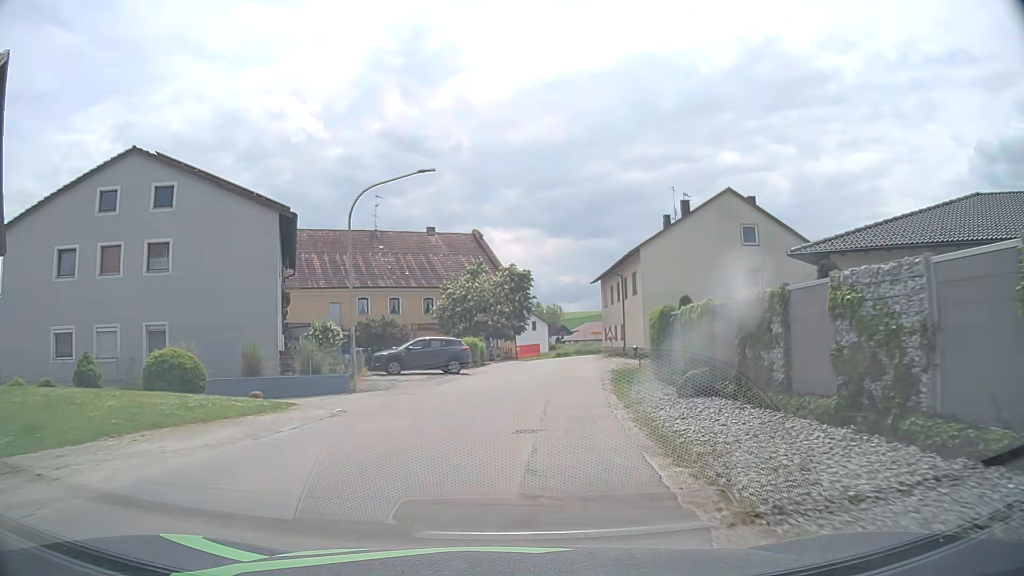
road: tertiary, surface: asphalt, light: Day
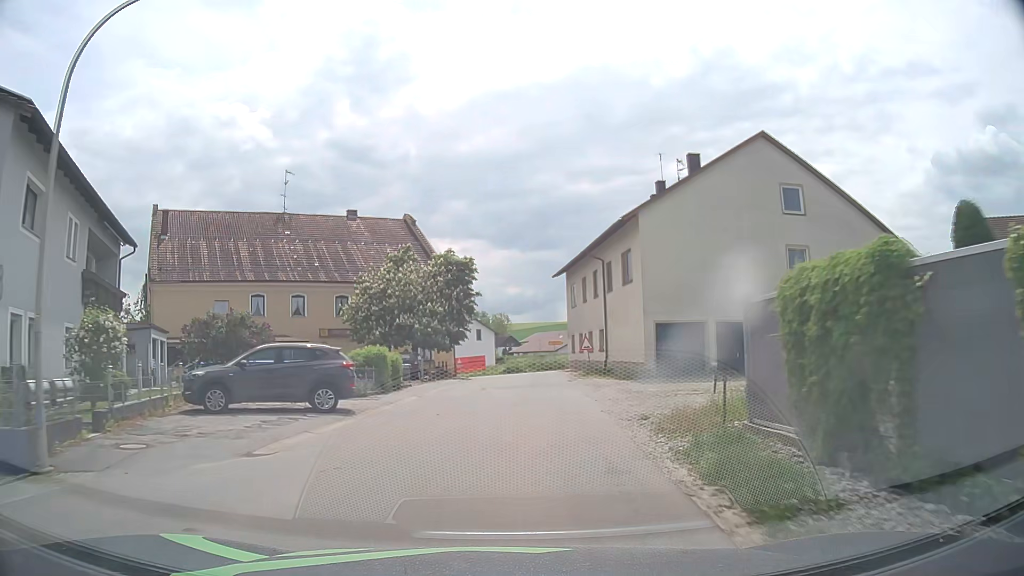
(+0.6, +14.2) m; +4°
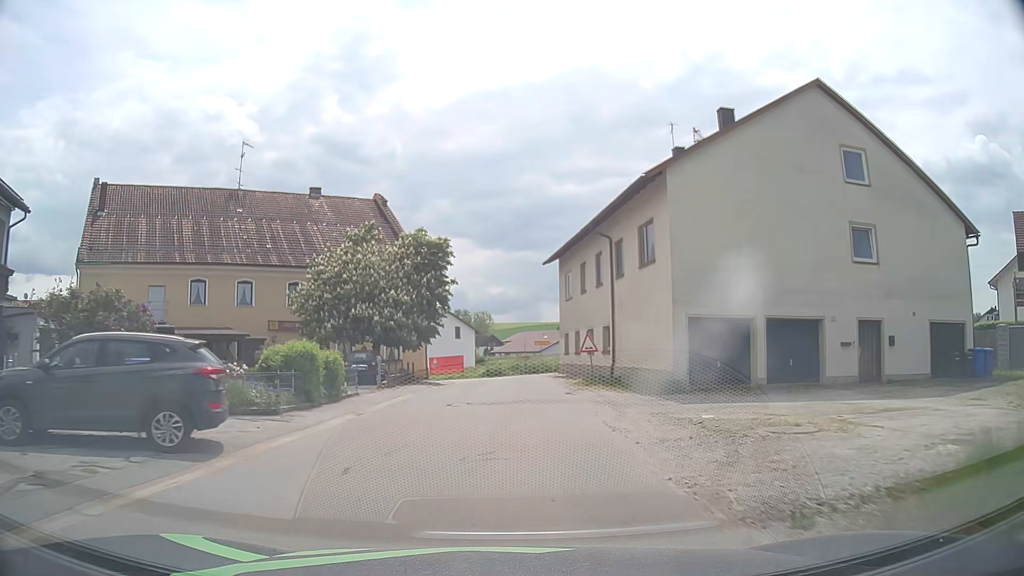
(+0.1, +7.2) m; +1°
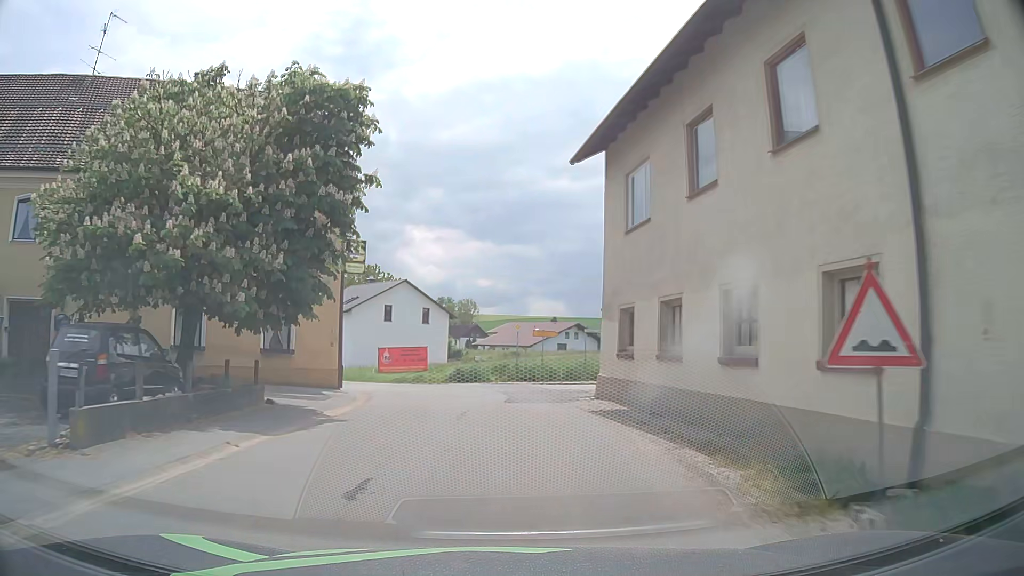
(+0.4, +20.2) m; +2°
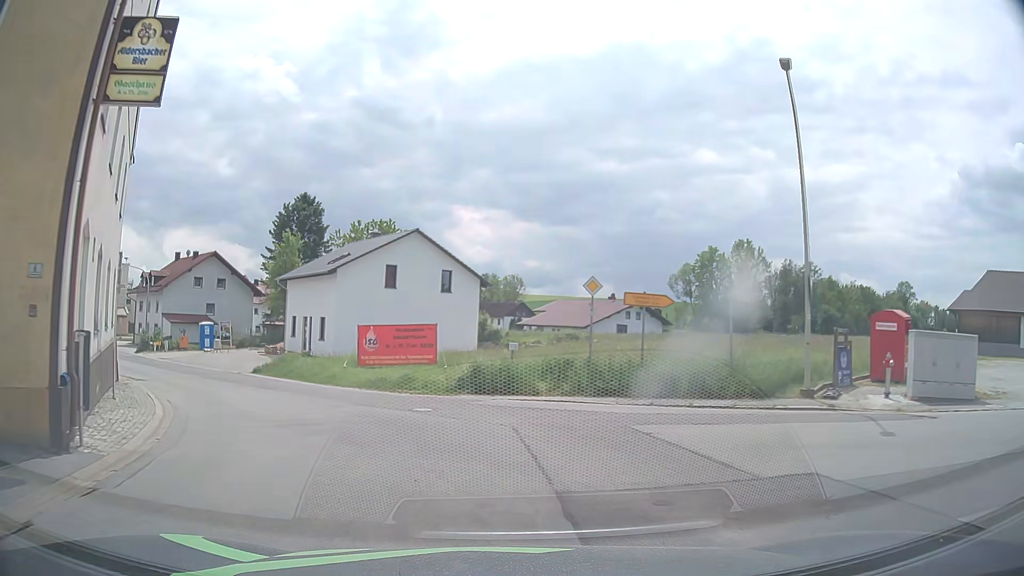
(-0.4, +17.7) m; -4°
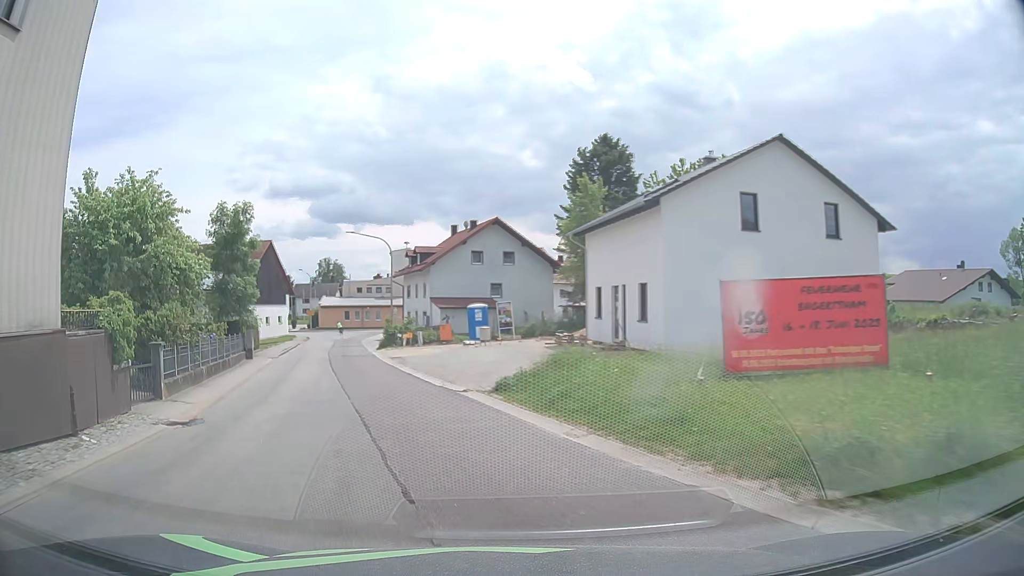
(-3.3, +16.1) m; -26°
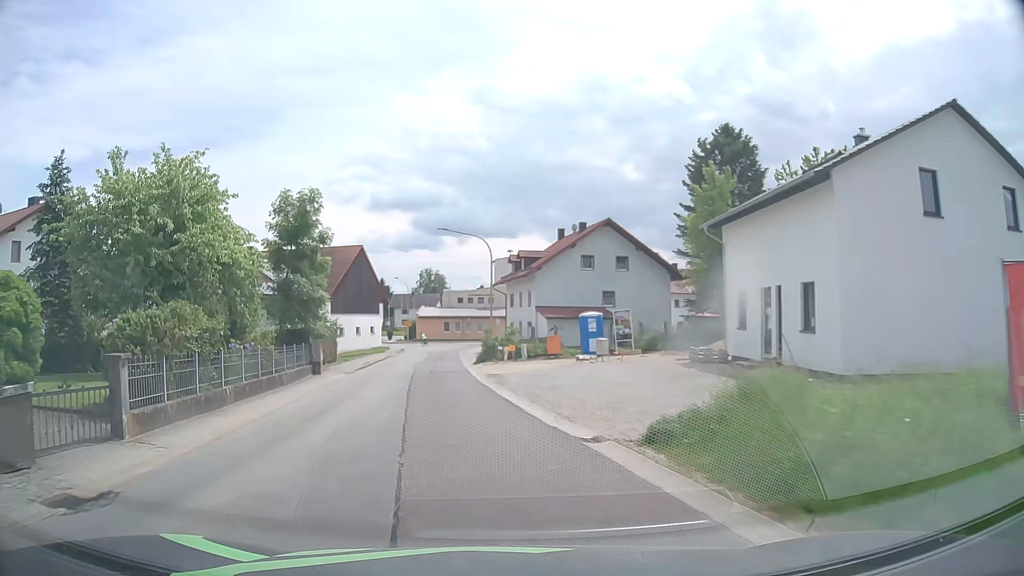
(-0.5, +5.9) m; -9°
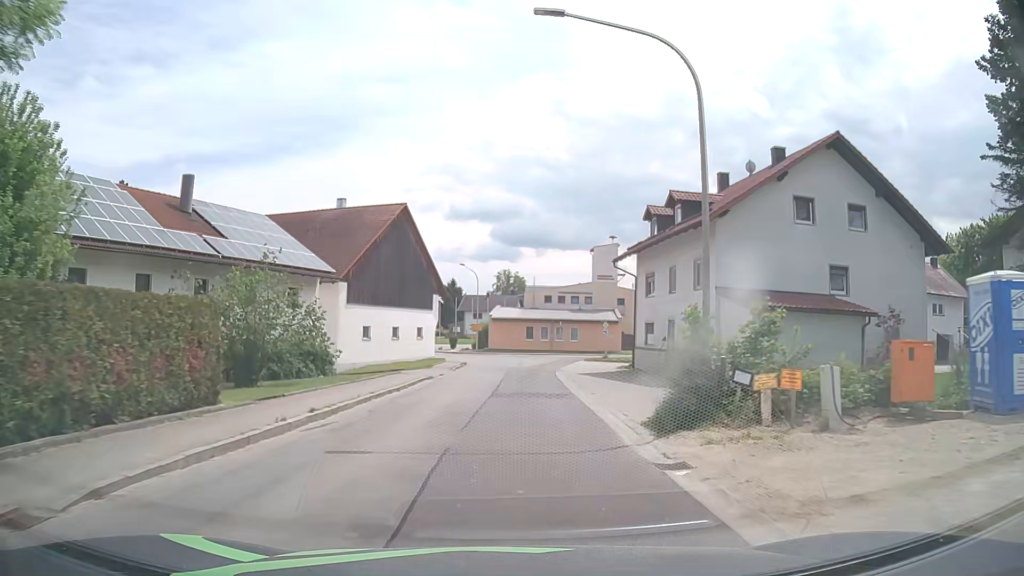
(-2.9, +26.3) m; -7°
(0, +10) (0, +20) (+1, +30) (+2, +40) (+3, +50) (+2, +60) (-4, +68) (-12, +73) (-22, +75) (-32, +75) m
